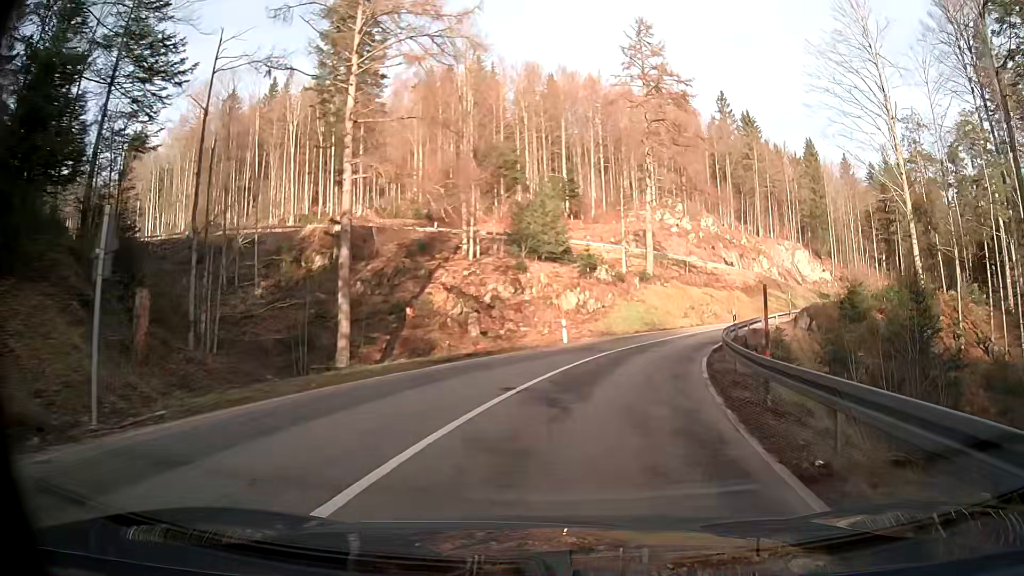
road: secondary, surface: asphalt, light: Day
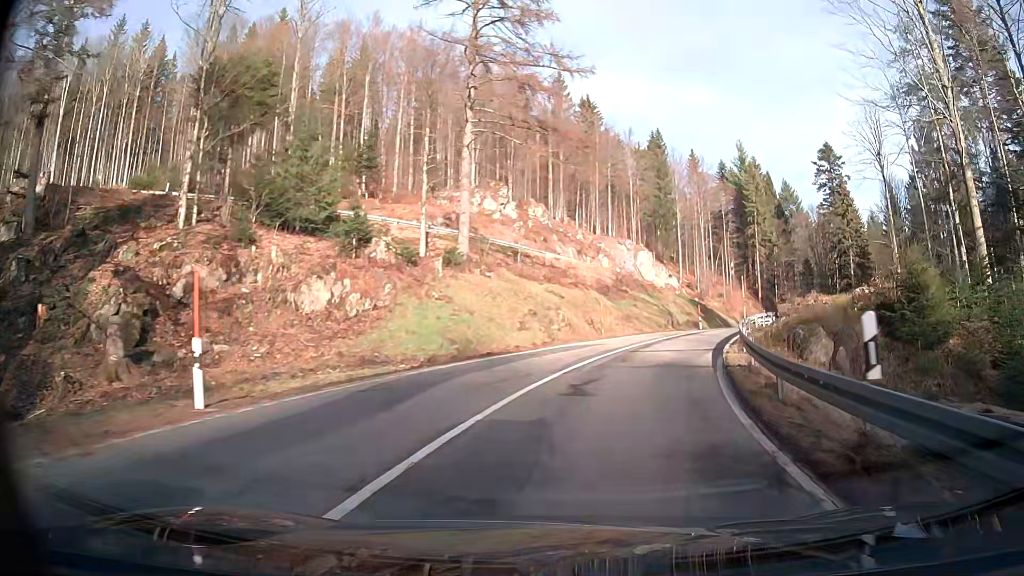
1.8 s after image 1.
(+2.8, +21.5) m; +16°
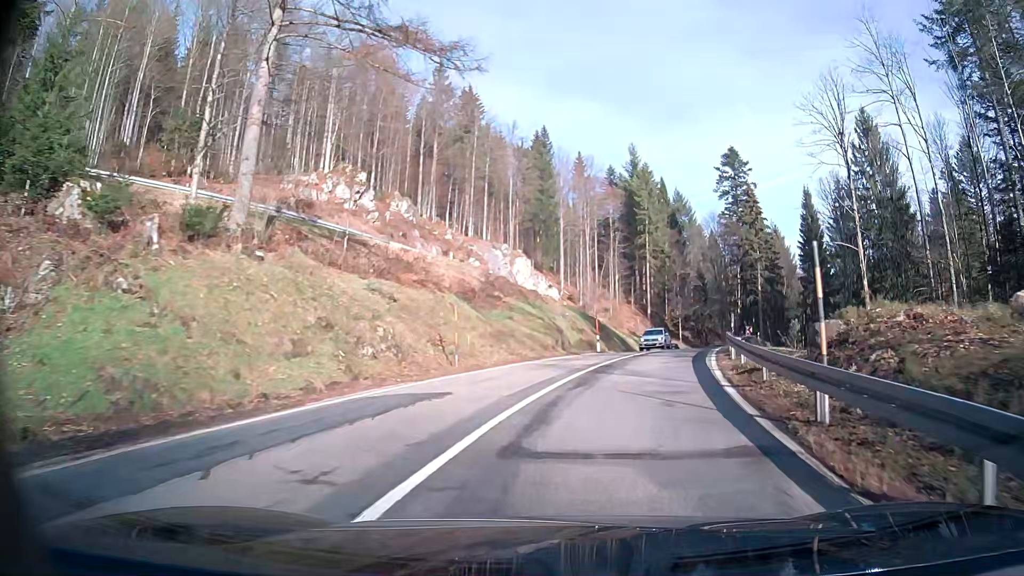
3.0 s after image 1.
(+1.3, +14.2) m; +10°
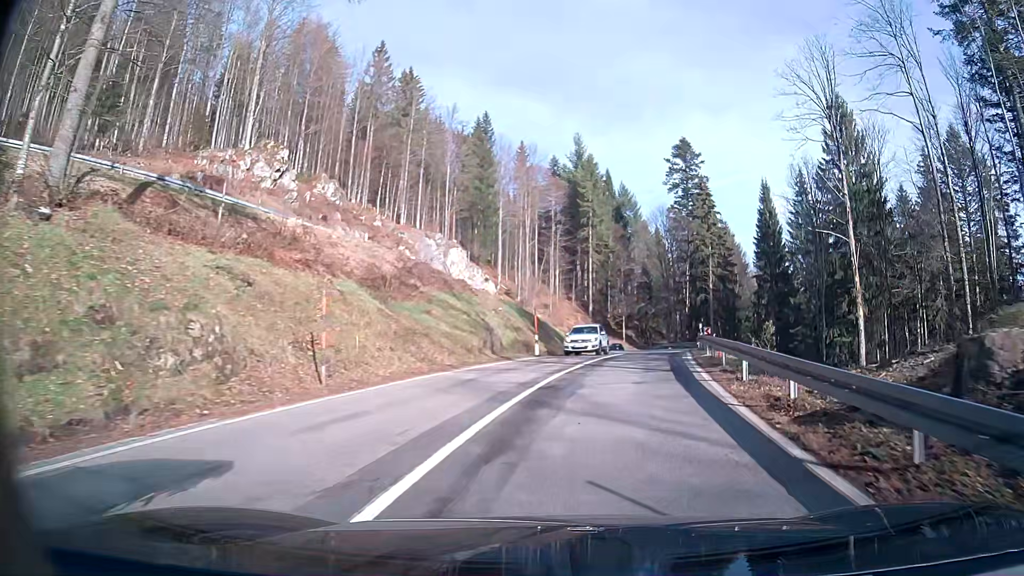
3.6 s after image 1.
(+0.3, +7.1) m; +6°
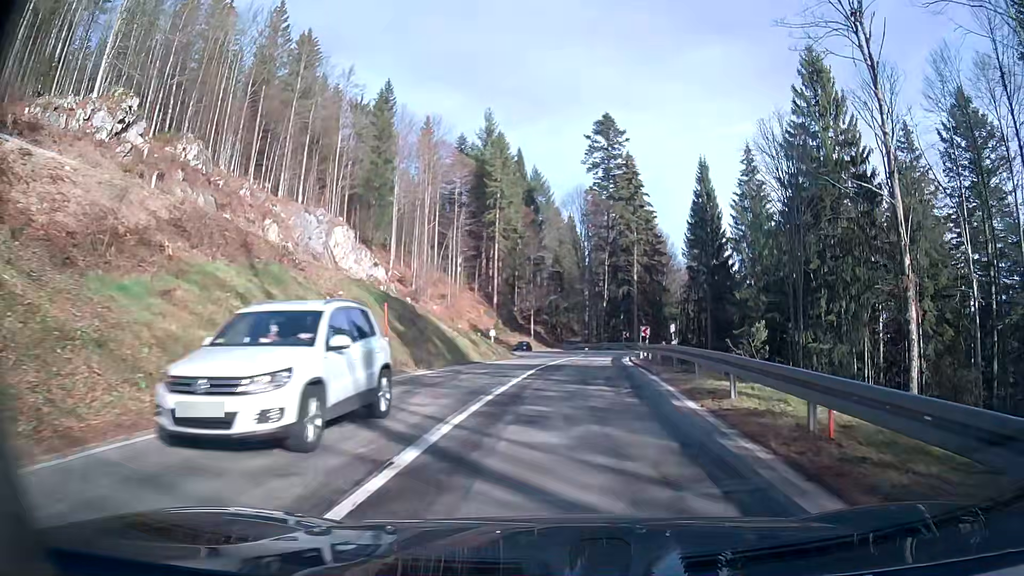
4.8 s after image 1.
(+0.8, +14.4) m; +6°
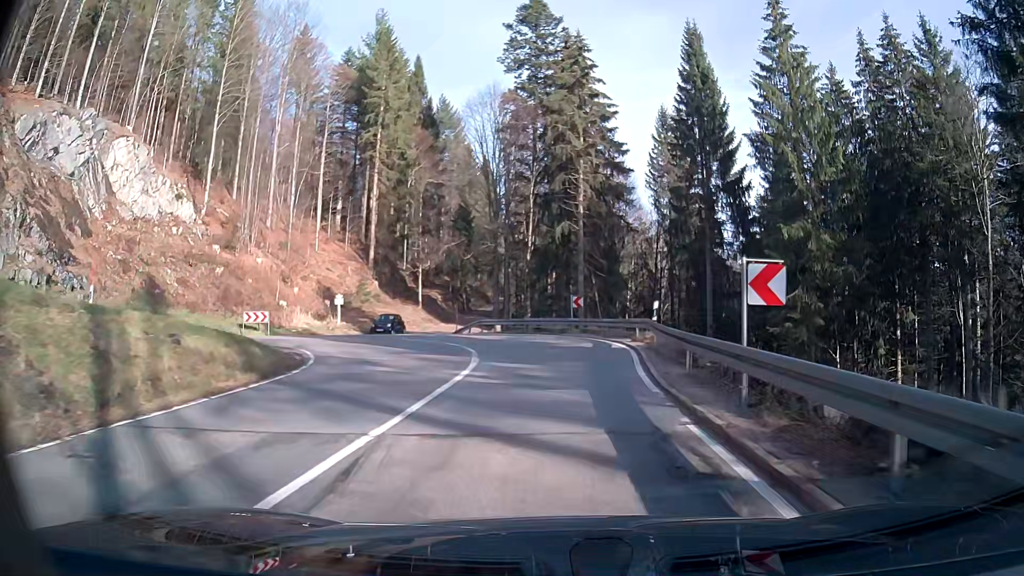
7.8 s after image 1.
(+2.0, +34.8) m; +7°
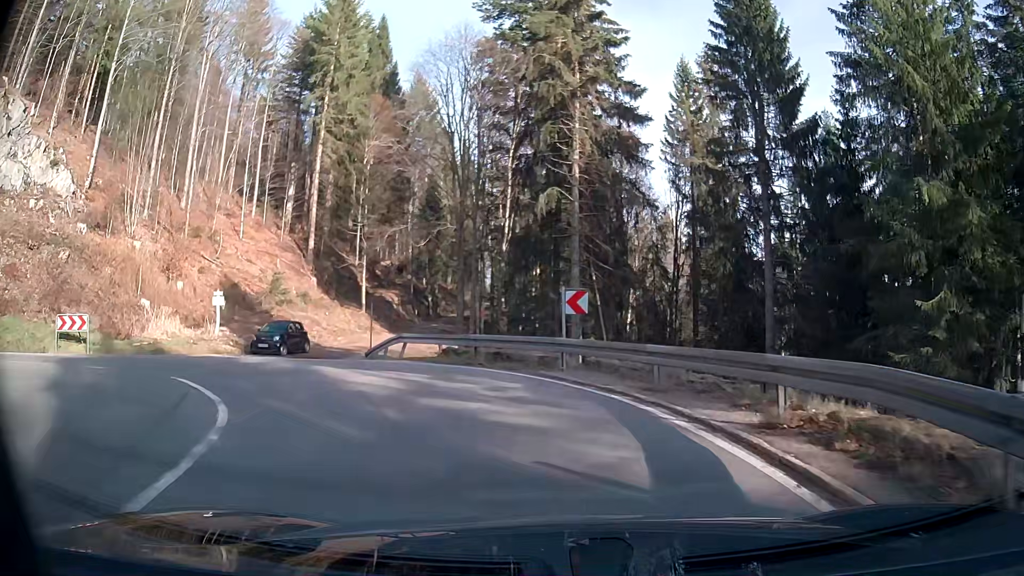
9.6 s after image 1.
(0.0, +16.9) m; -3°
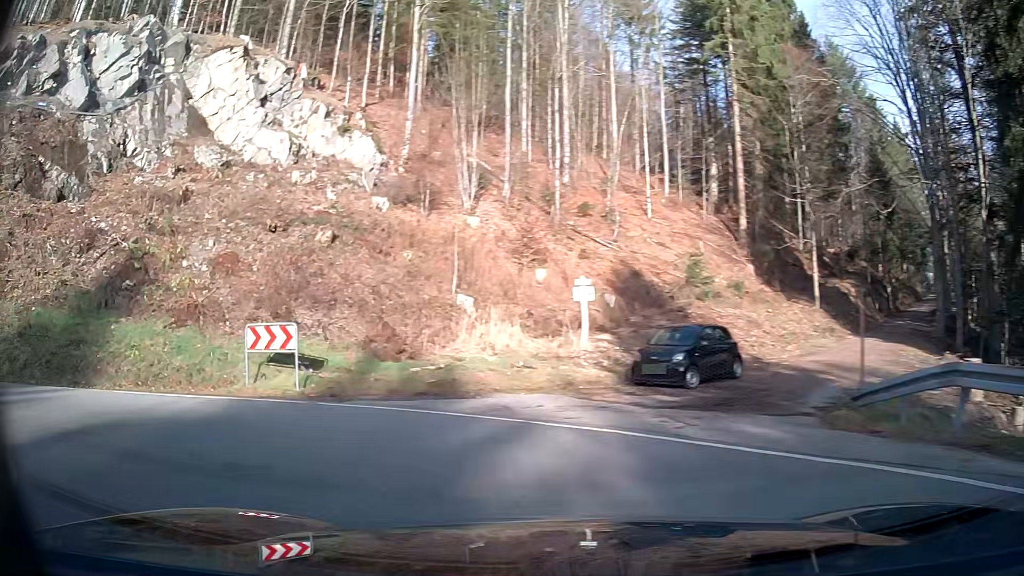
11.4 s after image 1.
(-4.3, +12.6) m; -46°
